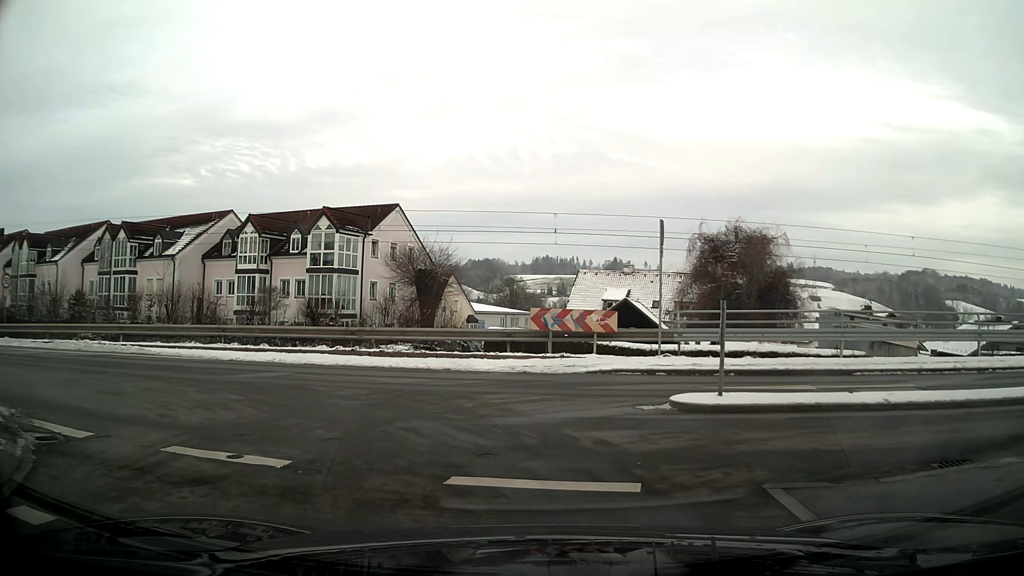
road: residential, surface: asphalt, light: Day
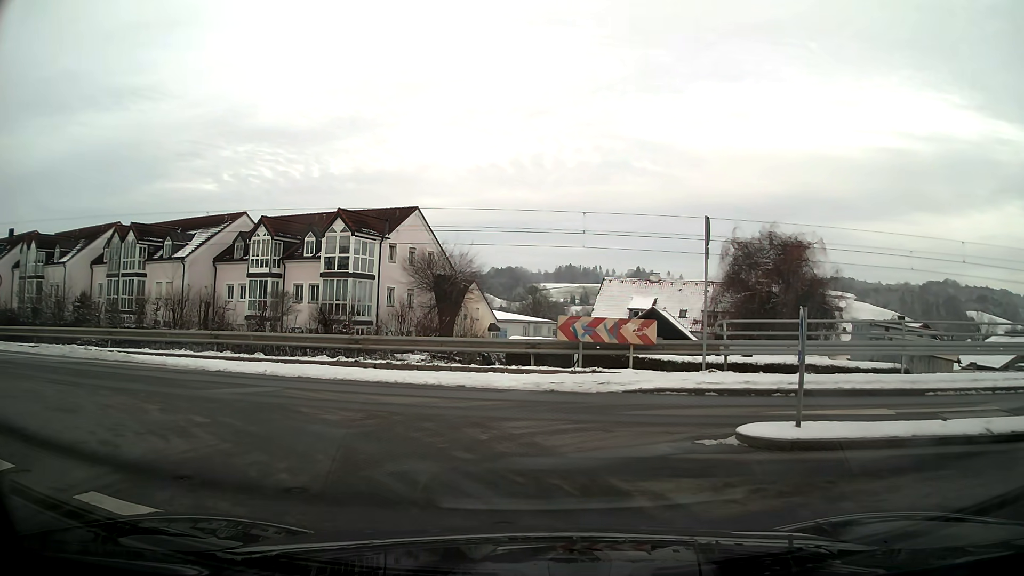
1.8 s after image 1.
(0.0, +1.9) m; 0°
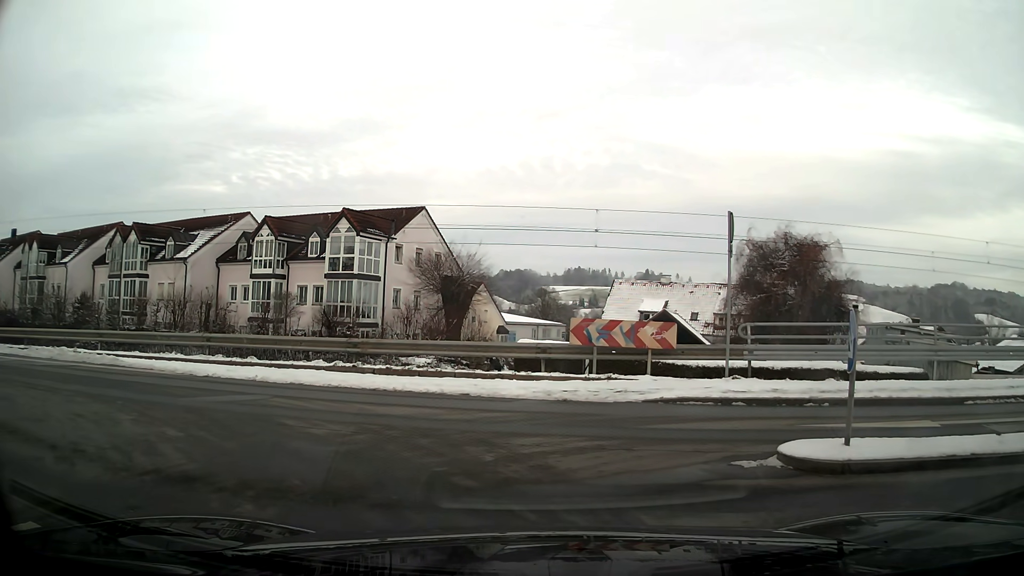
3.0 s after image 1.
(0.0, +1.0) m; 0°
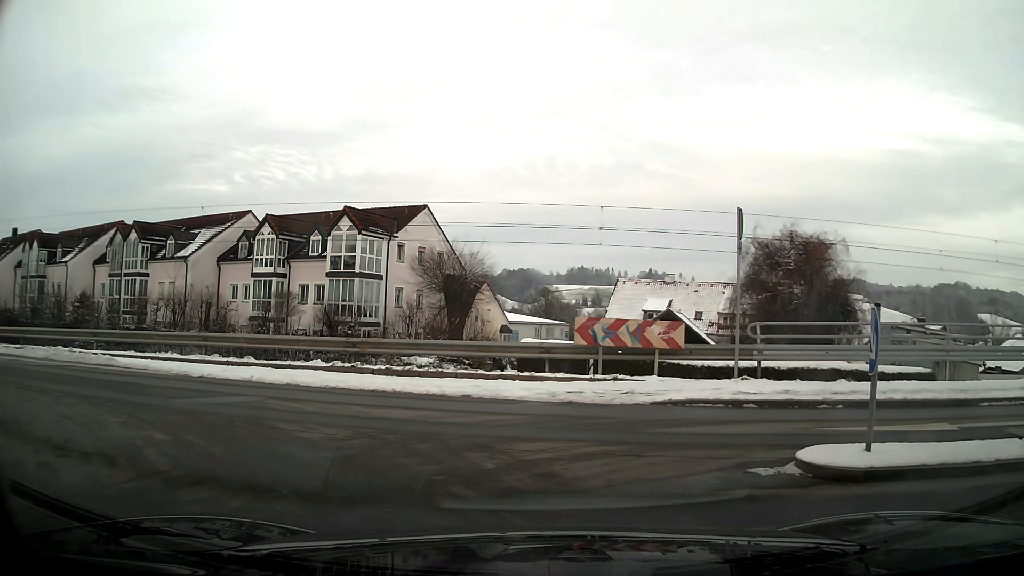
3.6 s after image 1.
(0.0, +0.4) m; 0°
